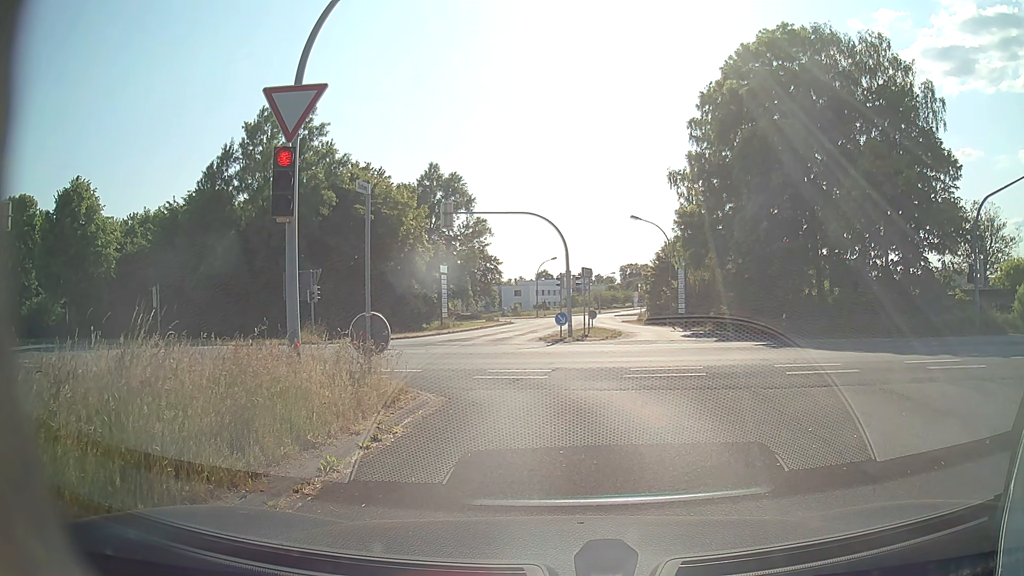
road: tertiary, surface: asphalt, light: Day
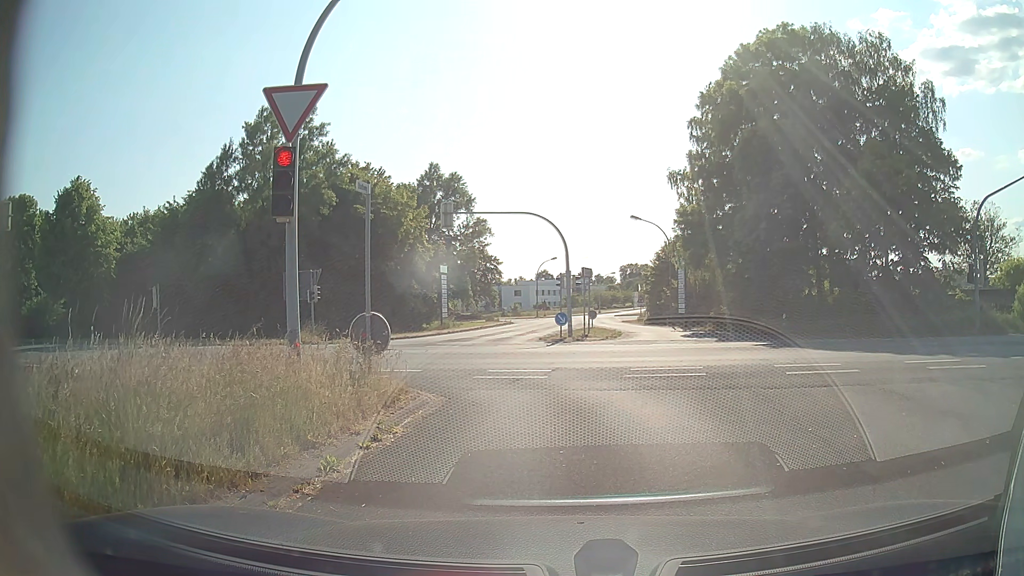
(0.0, 0.0) m; 0°
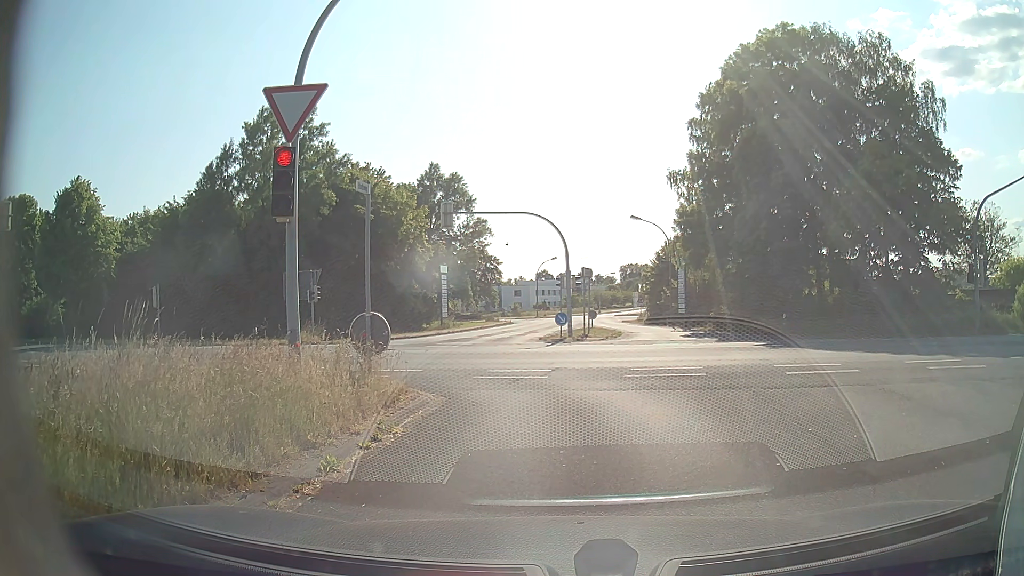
(0.0, 0.0) m; 0°
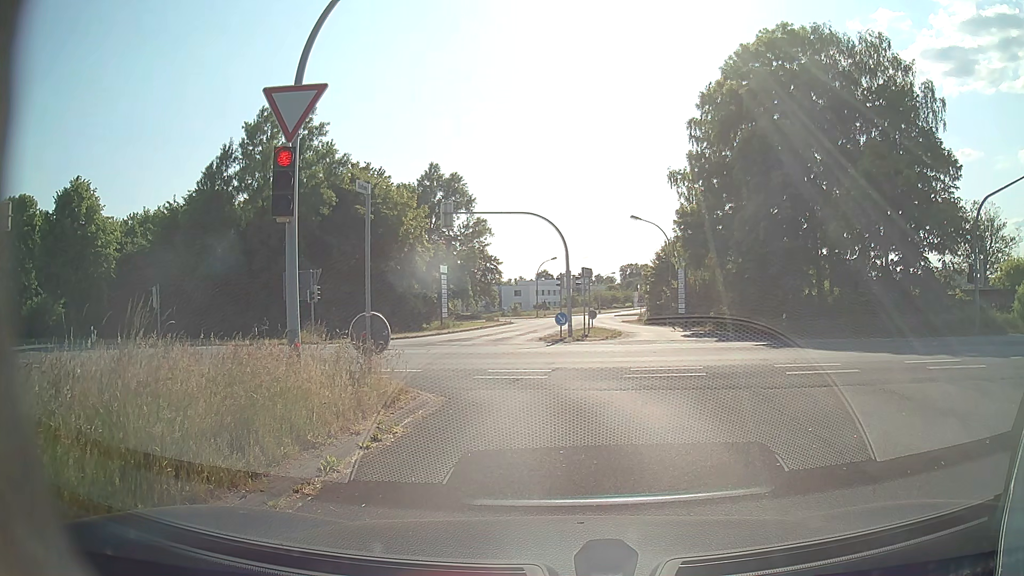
(0.0, 0.0) m; 0°
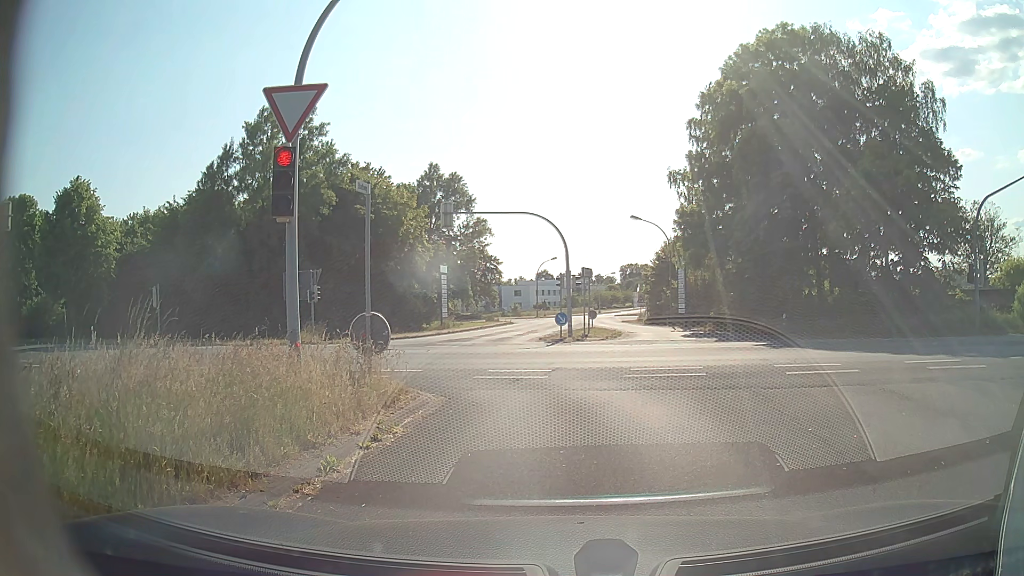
(0.0, 0.0) m; 0°
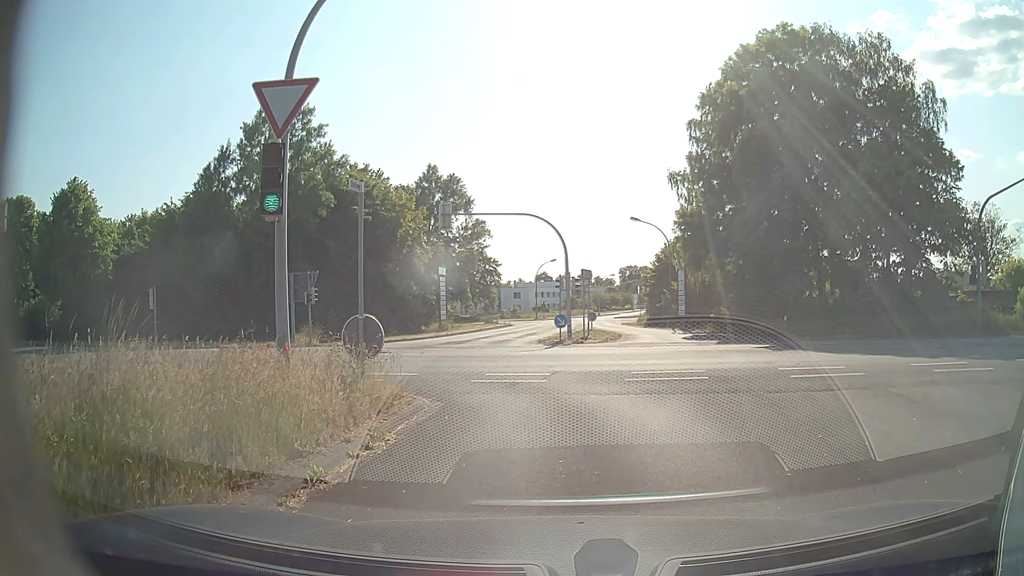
(0.0, +0.3) m; 0°
